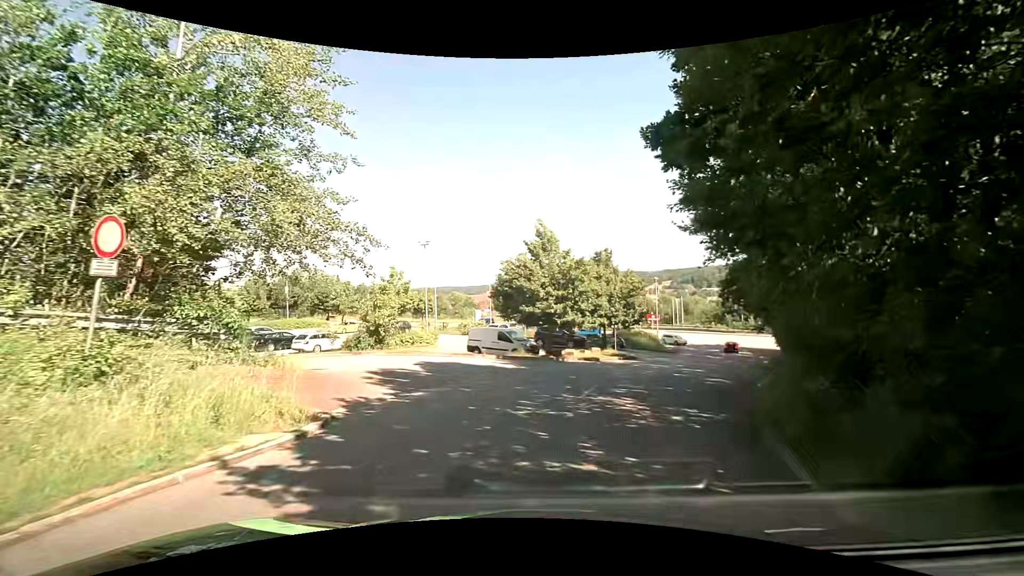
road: residential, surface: asphalt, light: Day
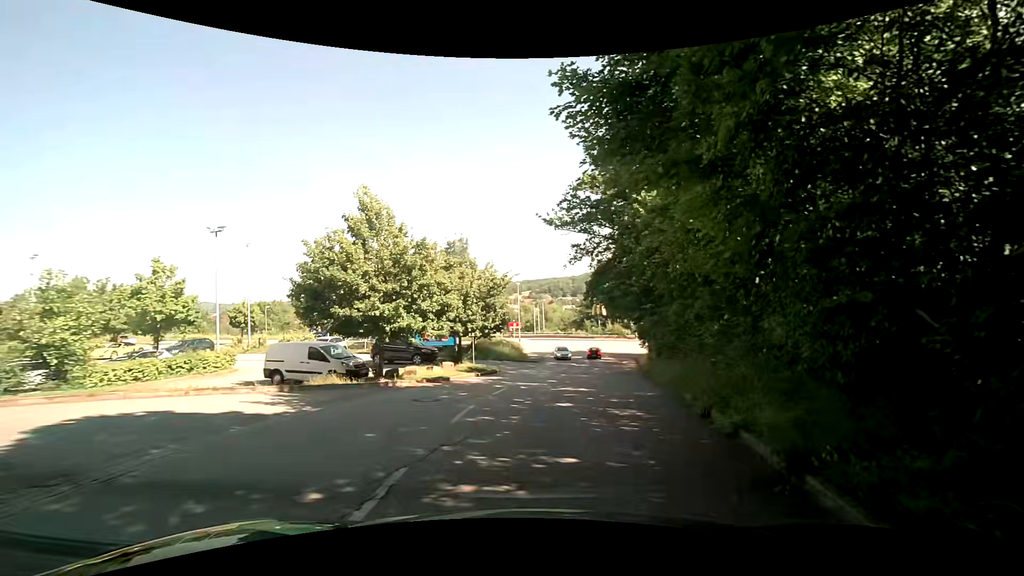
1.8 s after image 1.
(+1.0, +8.0) m; +16°
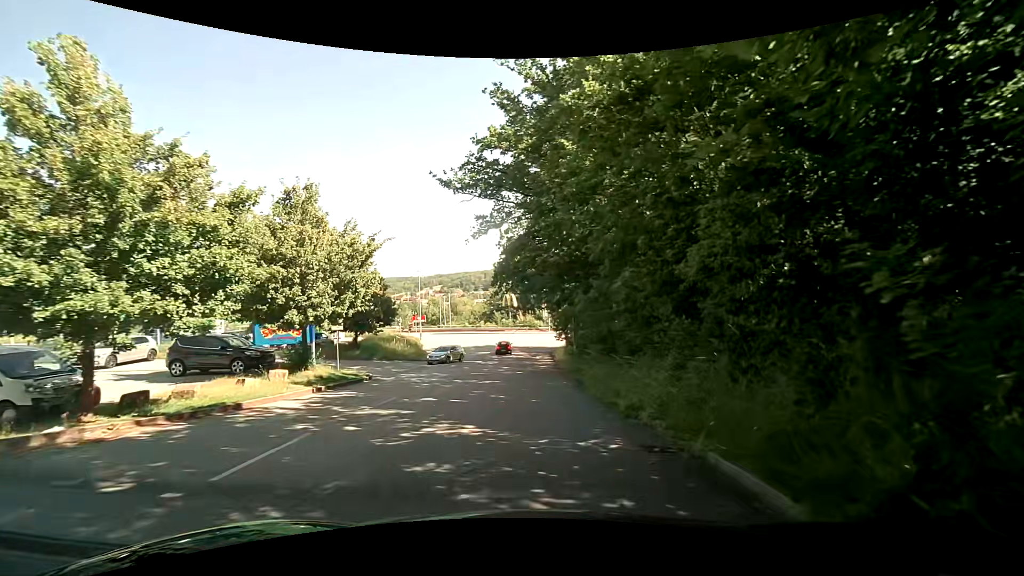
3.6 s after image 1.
(+0.8, +9.0) m; +10°
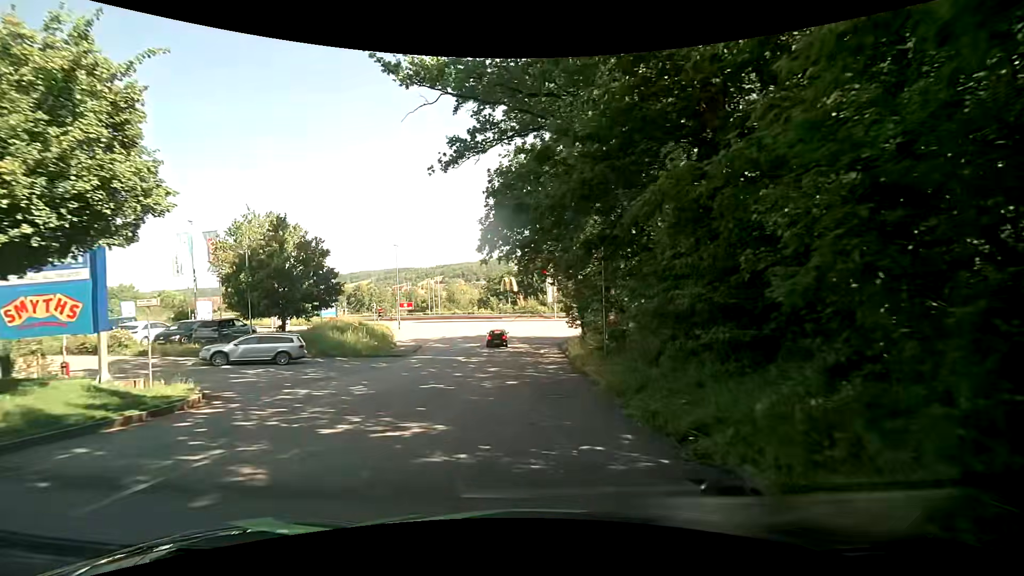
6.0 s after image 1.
(-0.1, +13.2) m; -2°
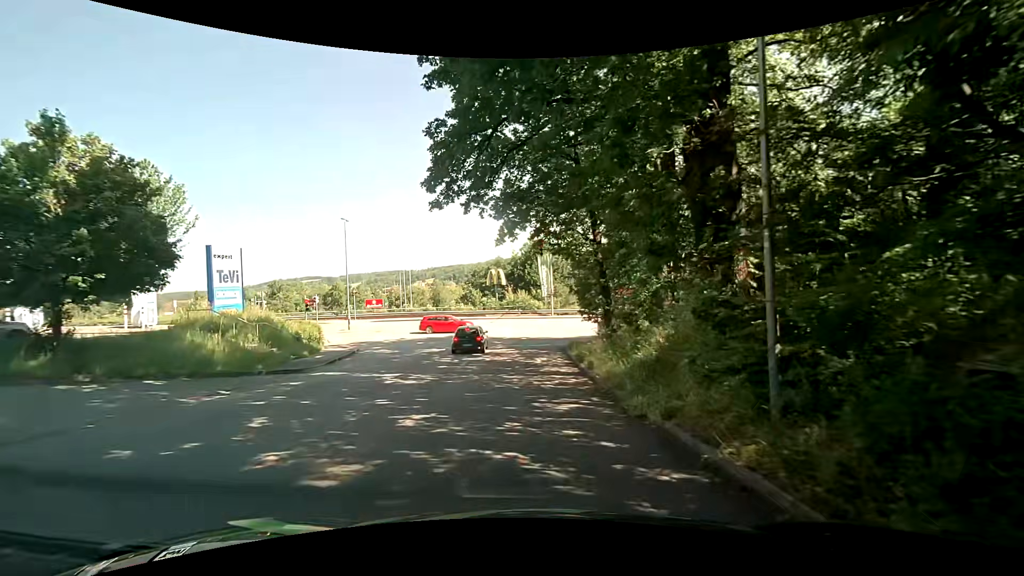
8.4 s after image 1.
(+0.3, +14.0) m; 0°
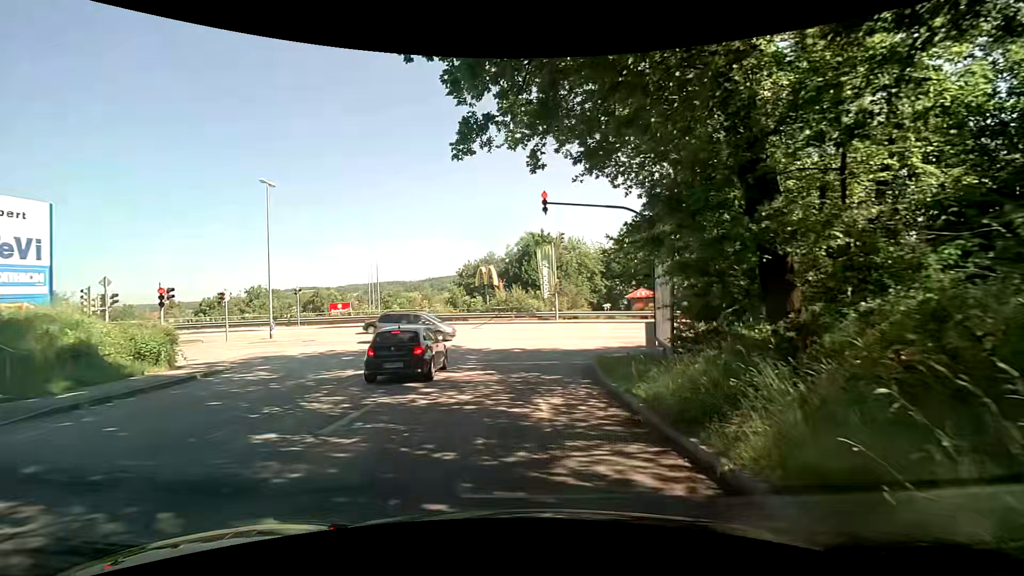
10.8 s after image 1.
(+0.6, +13.2) m; +2°
